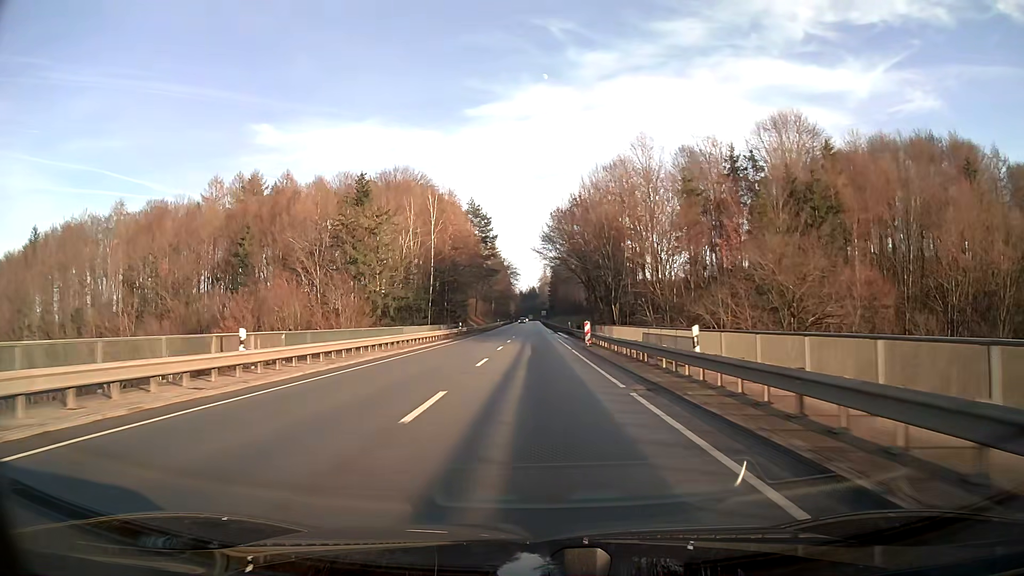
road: primary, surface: asphalt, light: Day
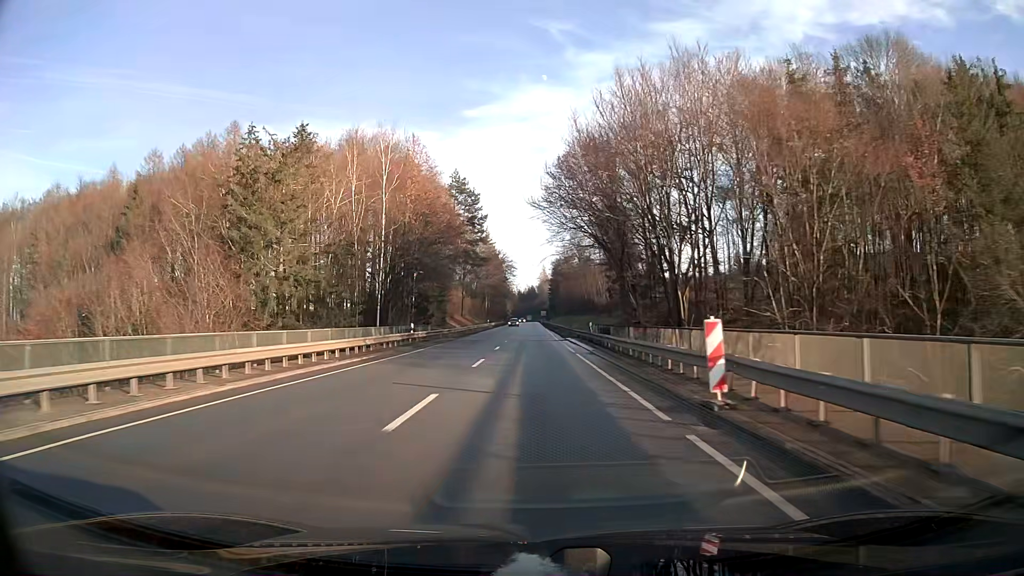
(0.0, +24.8) m; 0°
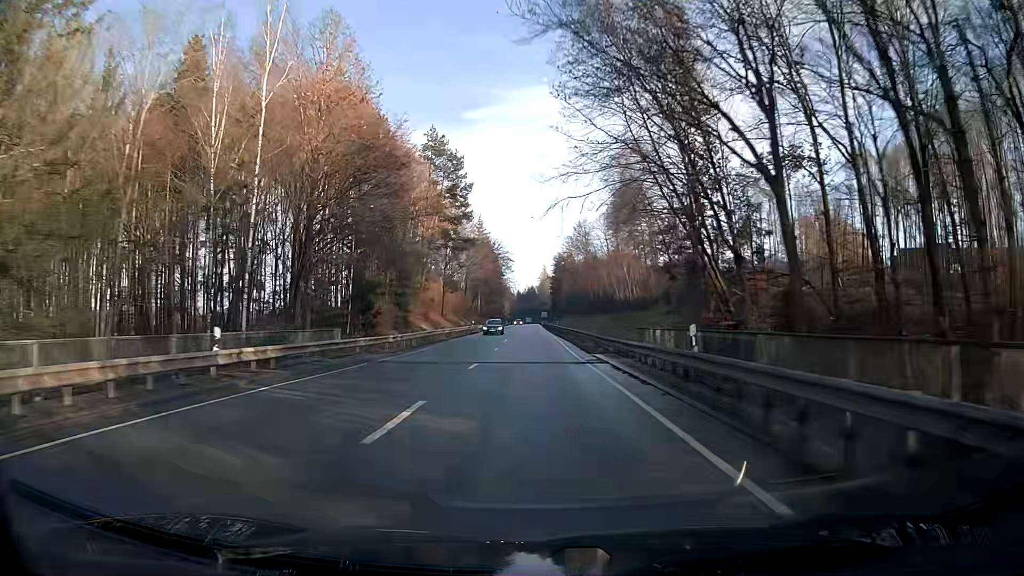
(0.0, +24.9) m; 0°
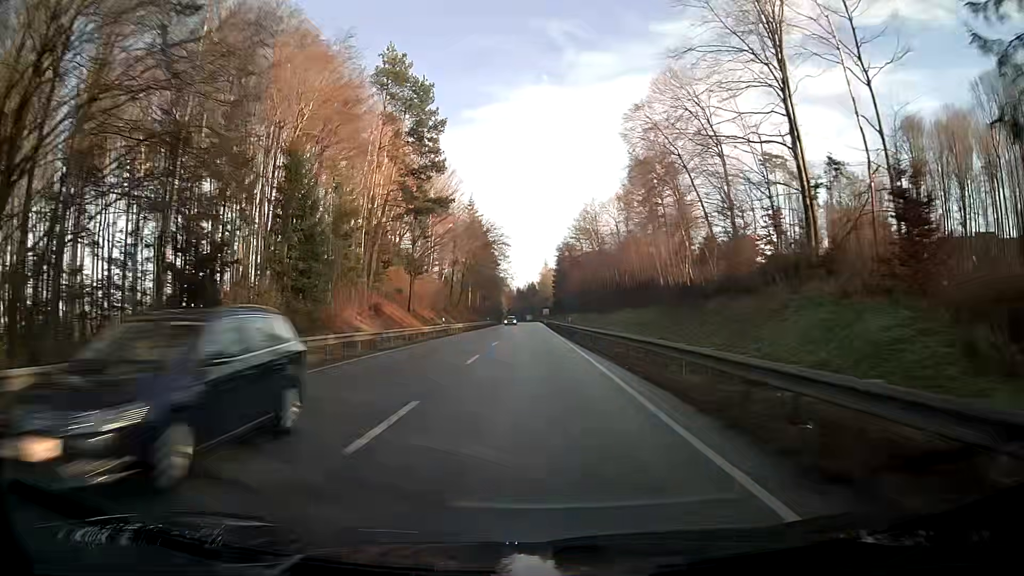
(0.0, +24.9) m; 0°
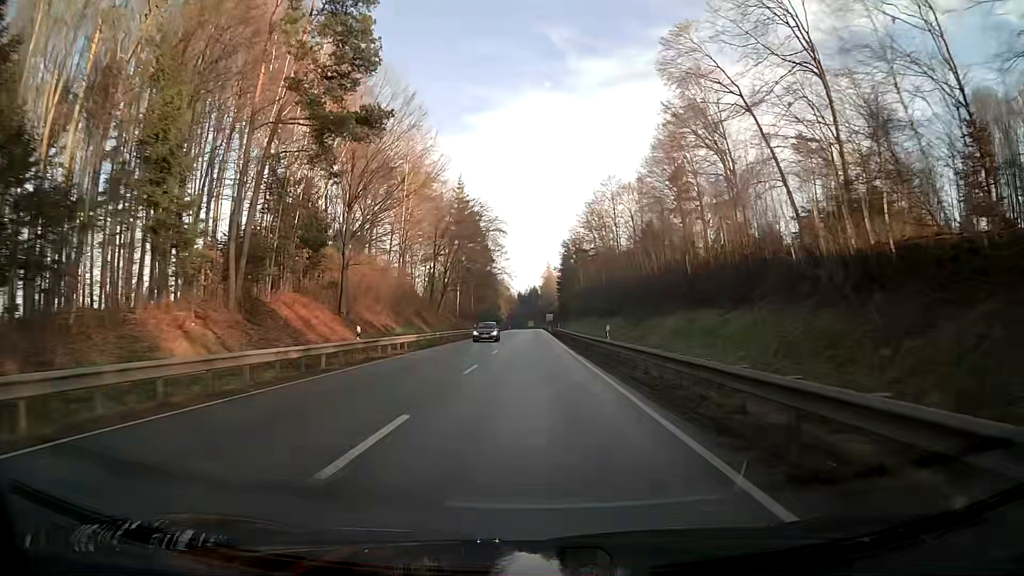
(0.0, +24.9) m; 0°
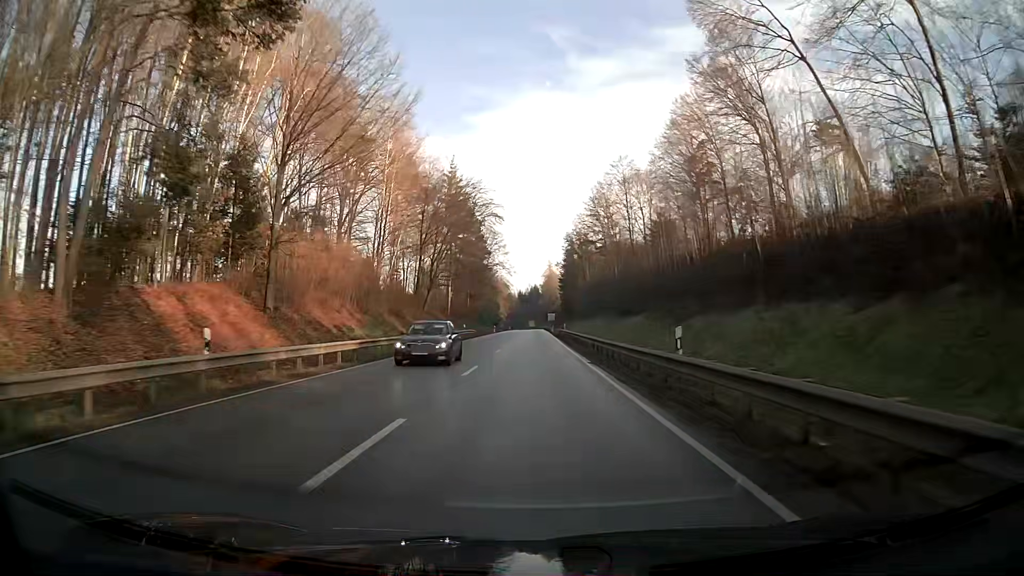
(0.0, +12.5) m; 0°
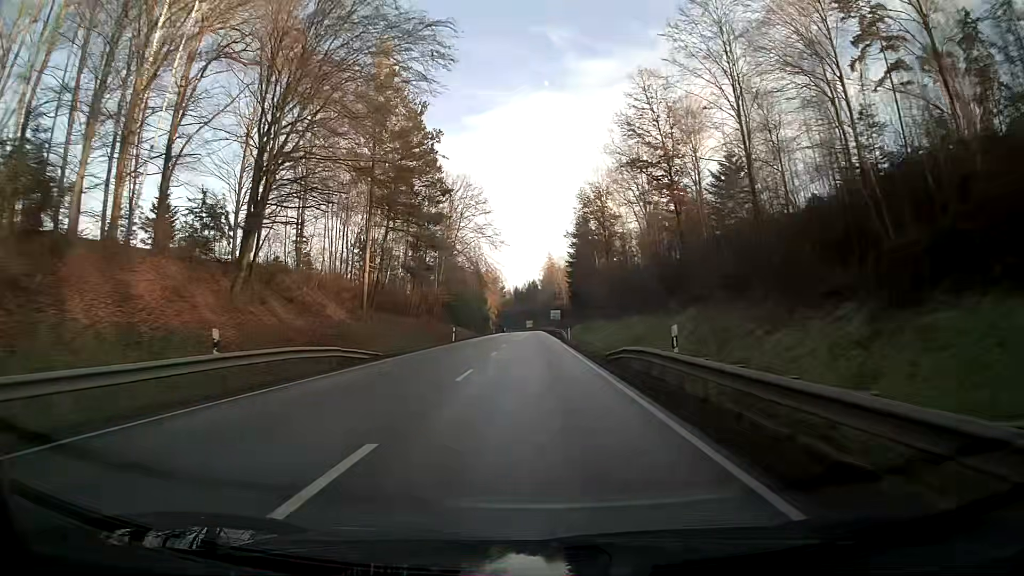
(+0.1, +50.0) m; 0°
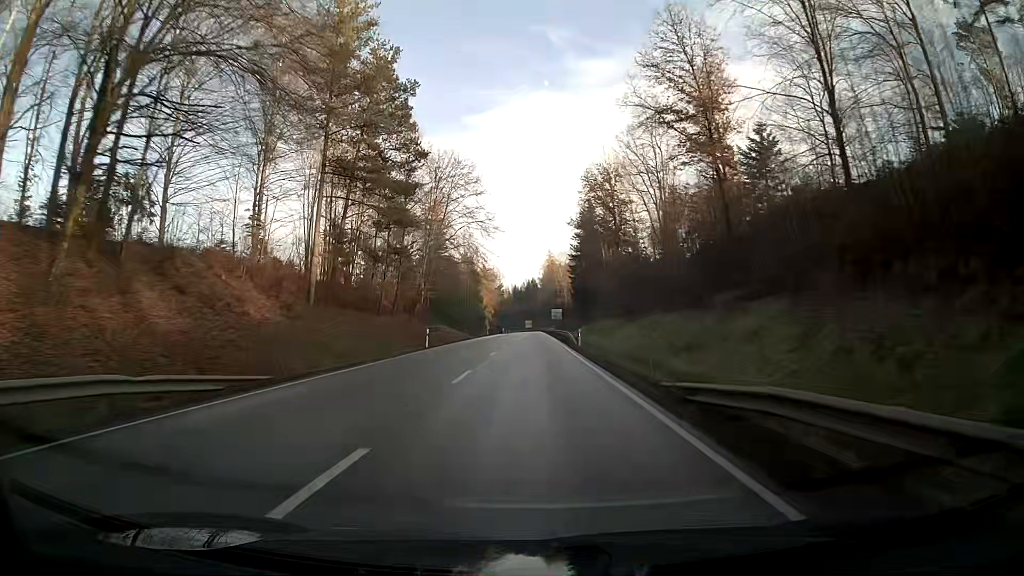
(0.0, +12.5) m; 0°
